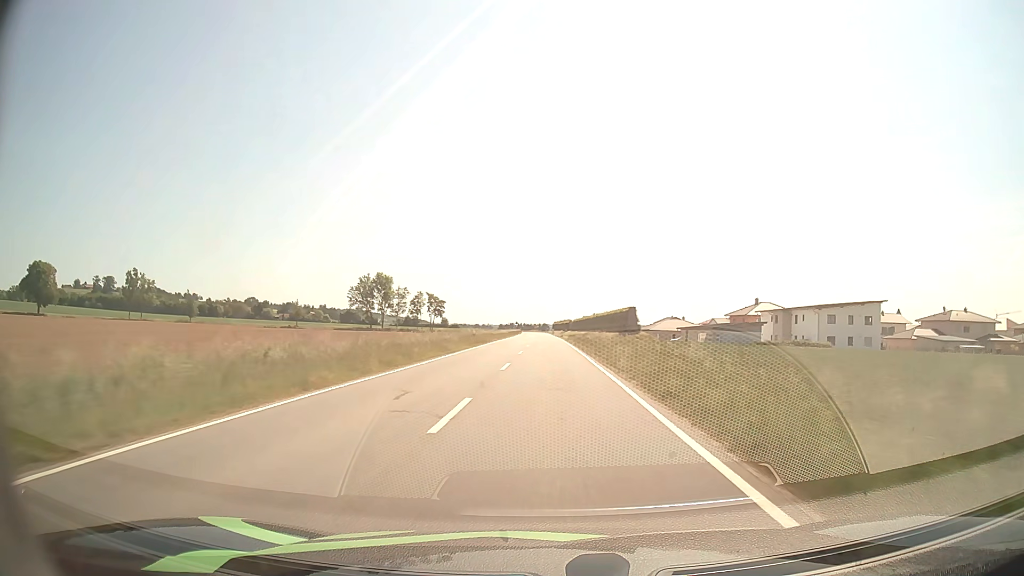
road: tertiary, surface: asphalt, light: Day
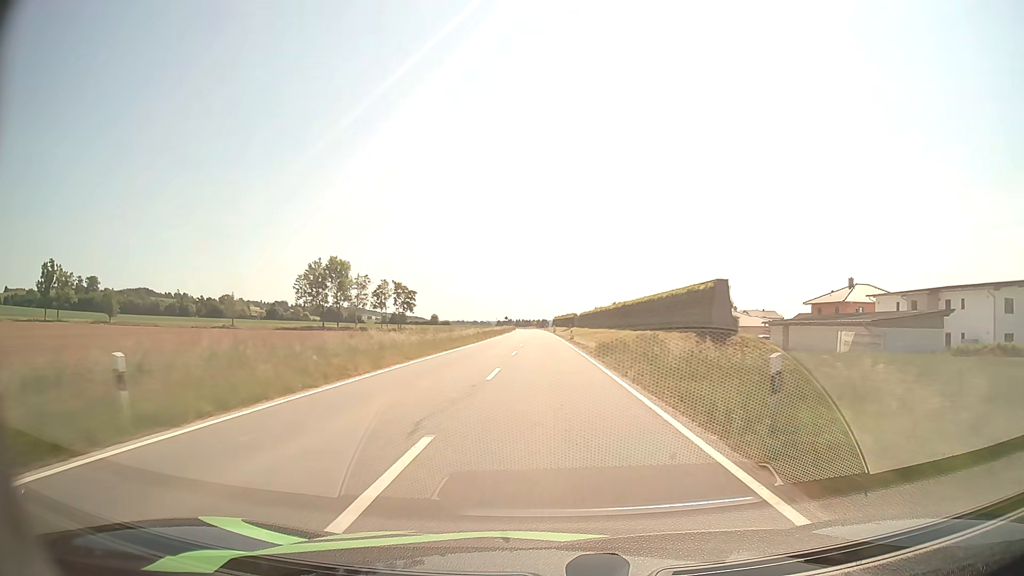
(0.0, +42.0) m; 0°
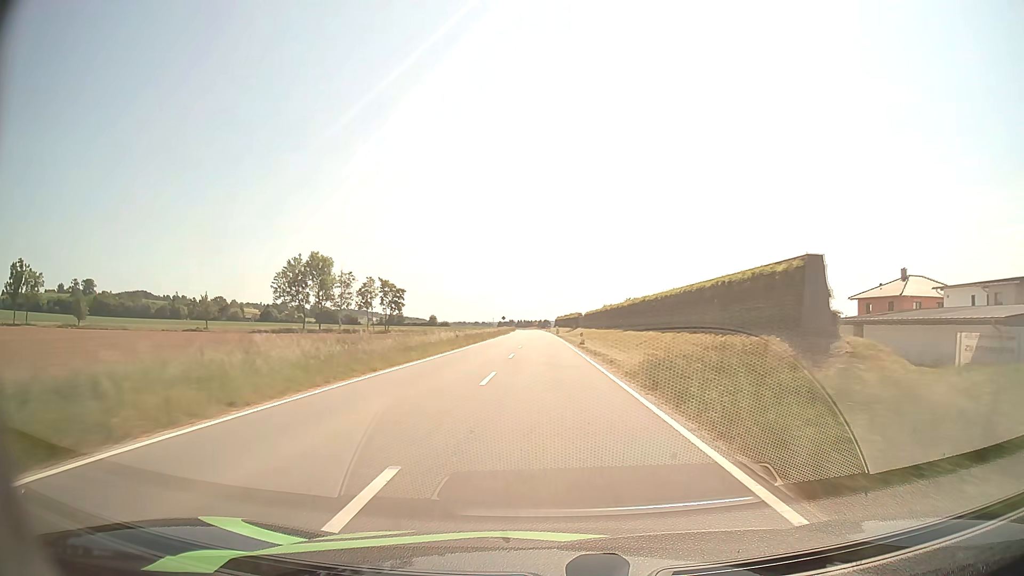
(0.0, +14.0) m; 0°
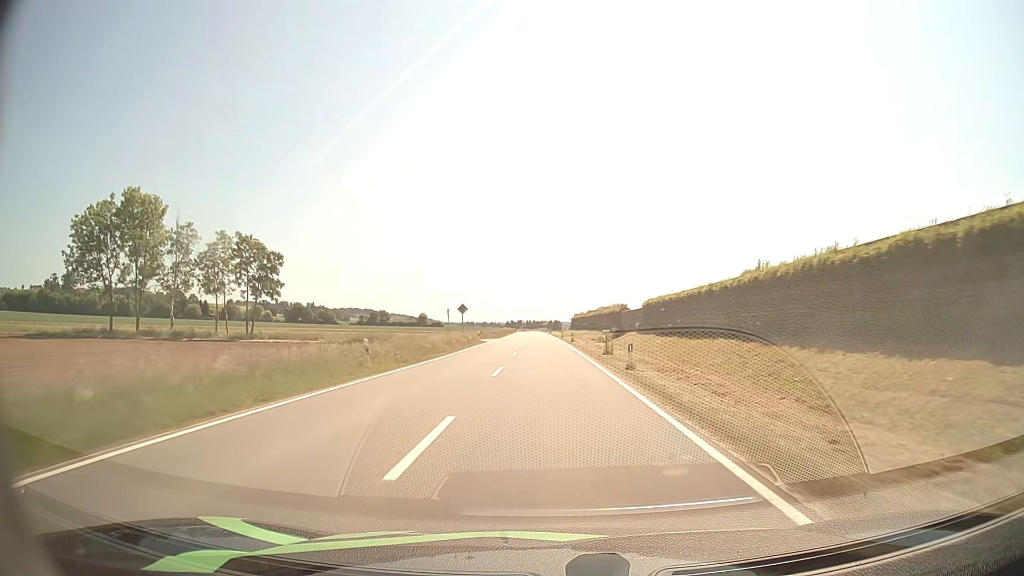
(-1.0, +71.4) m; -1°
(0, +10) (0, +20) (0, +30) (0, +40) (0, +50) (0, +60) (-1, +70) (-1, +80) (-1, +90) (-1, +100) m
